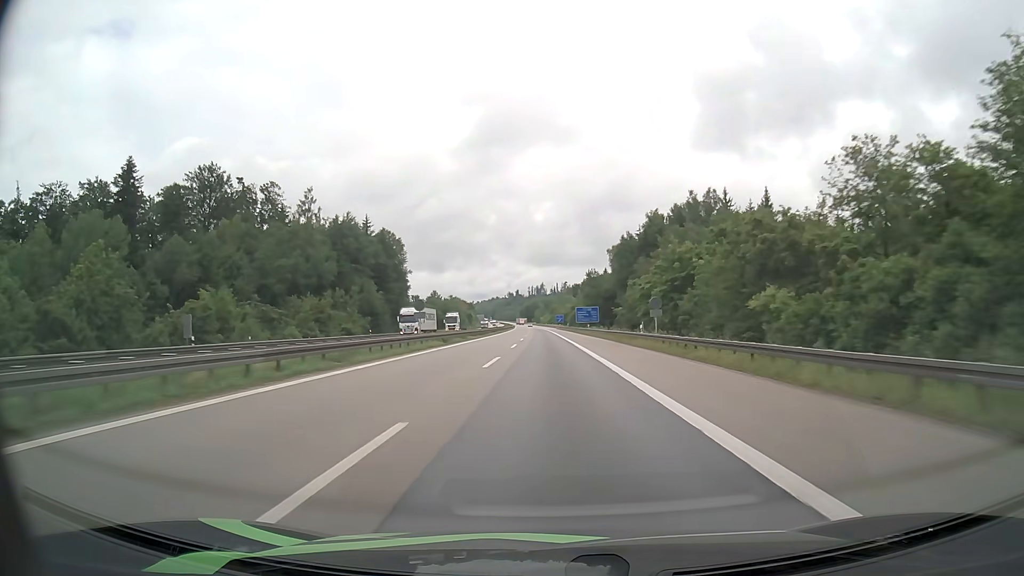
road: motorway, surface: asphalt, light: Day
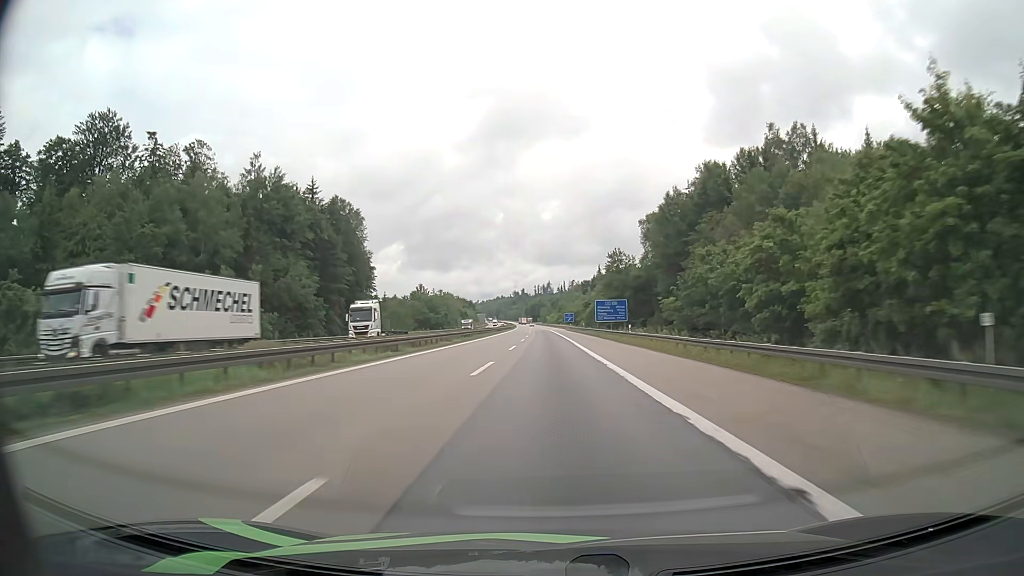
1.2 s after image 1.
(-0.2, +39.5) m; -1°
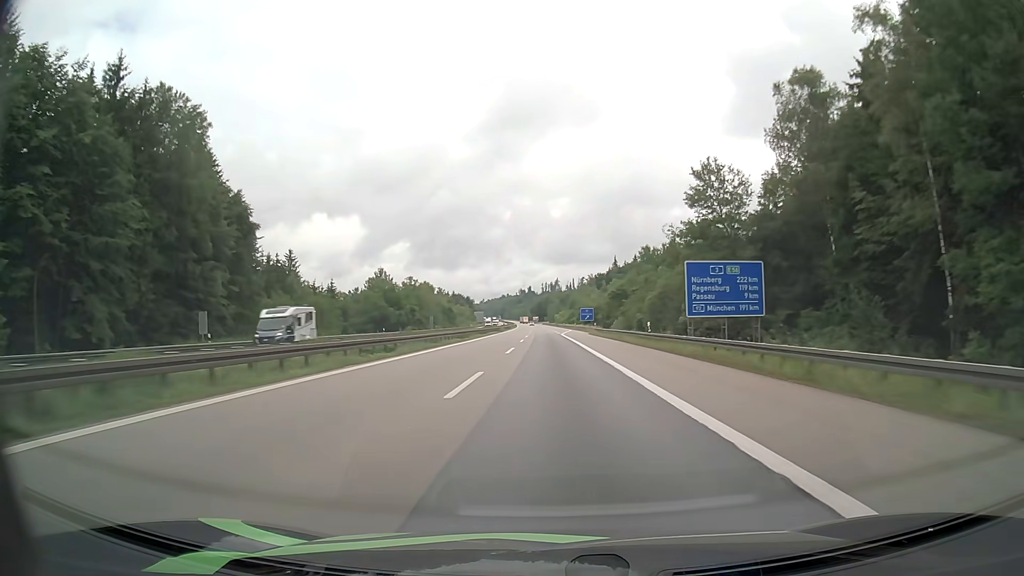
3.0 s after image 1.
(-0.4, +59.2) m; -1°
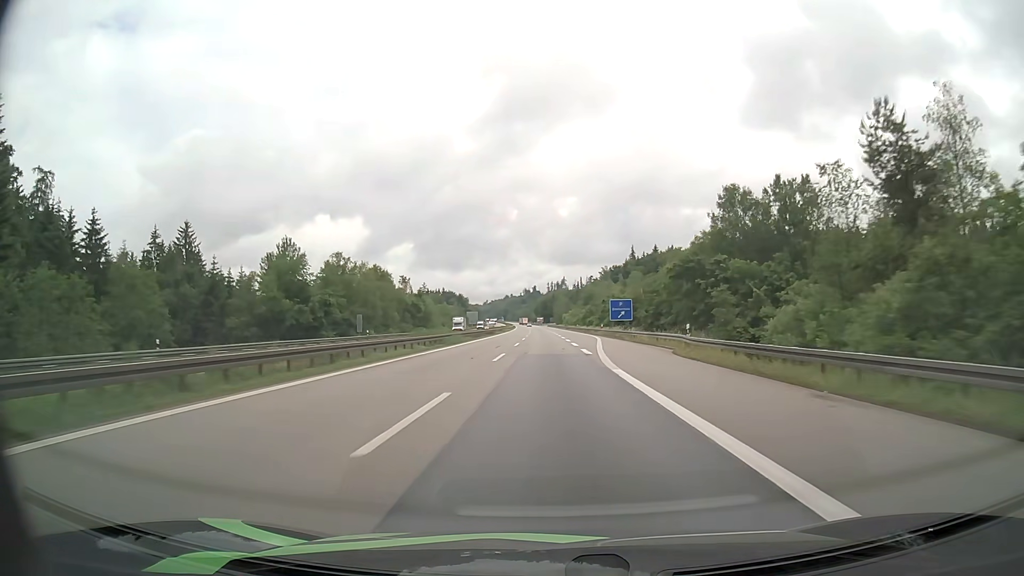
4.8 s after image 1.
(-0.2, +59.2) m; 0°
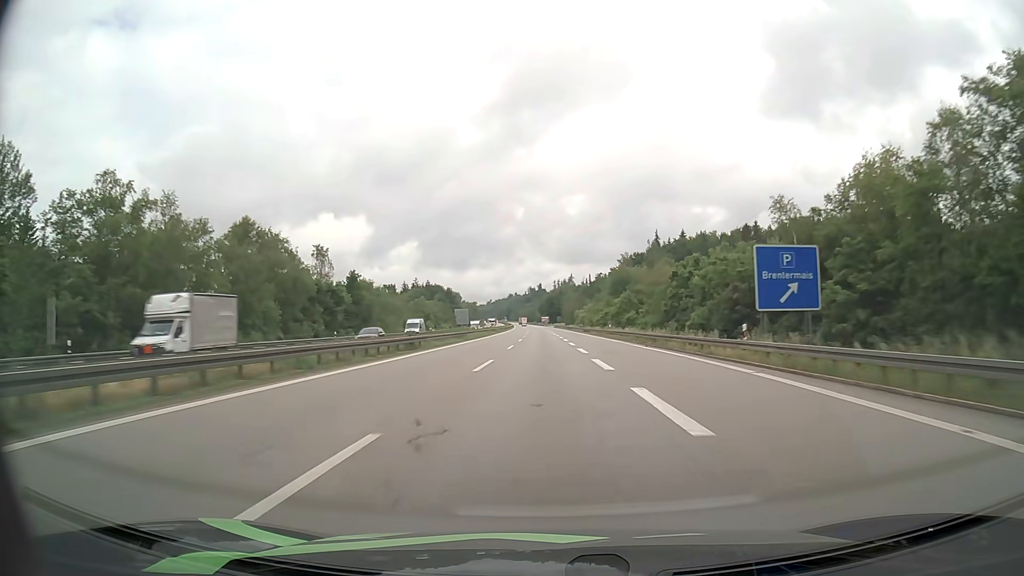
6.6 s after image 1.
(-0.3, +59.2) m; -1°
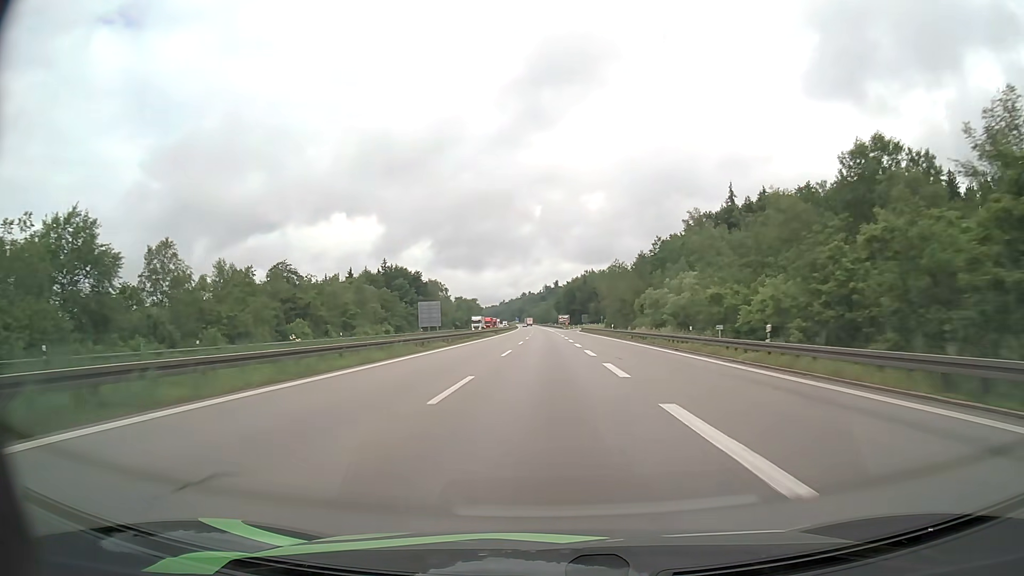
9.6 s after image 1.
(-1.3, +98.5) m; -1°
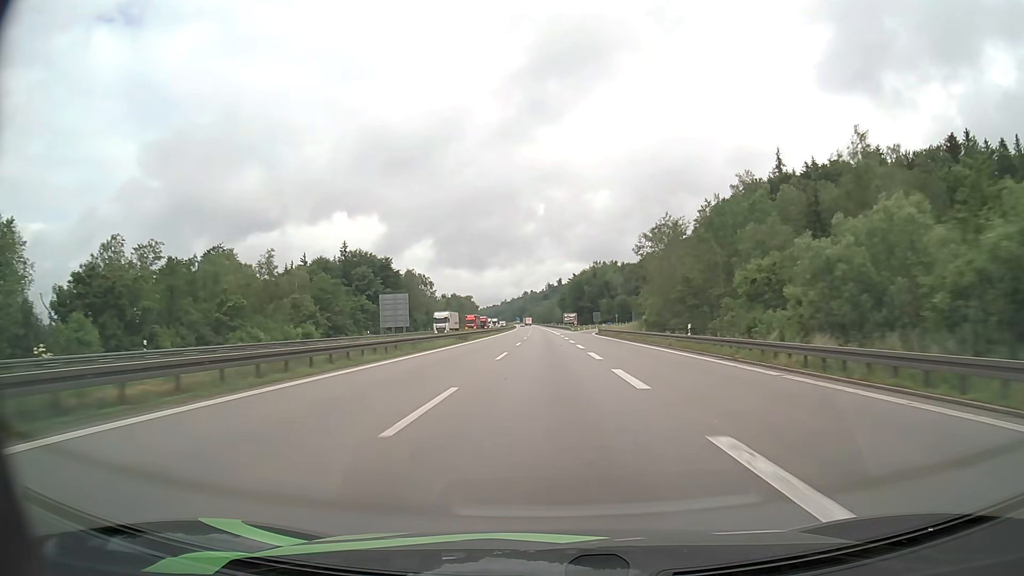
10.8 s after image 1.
(-0.1, +39.4) m; 0°
